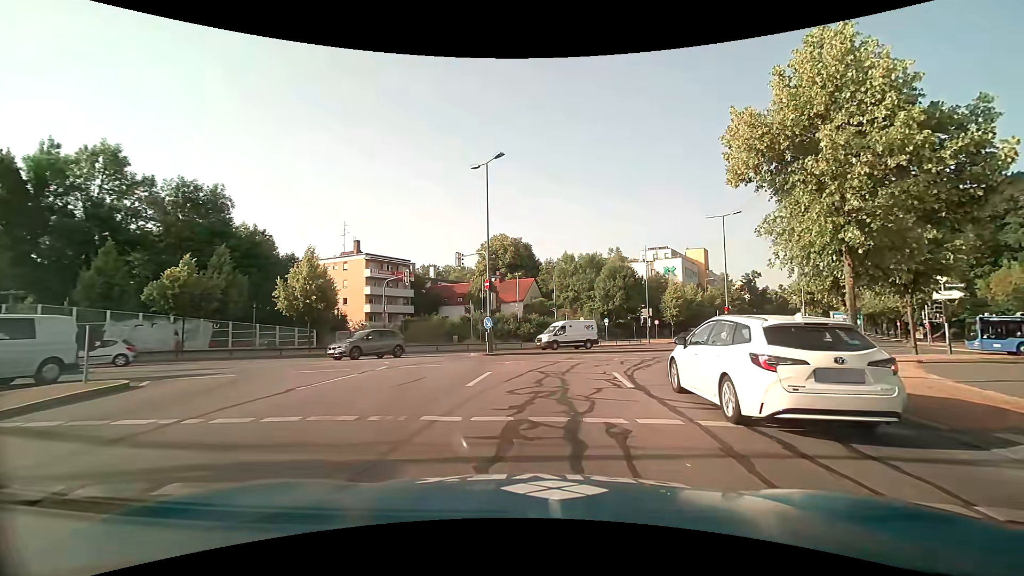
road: secondary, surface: asphalt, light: Day
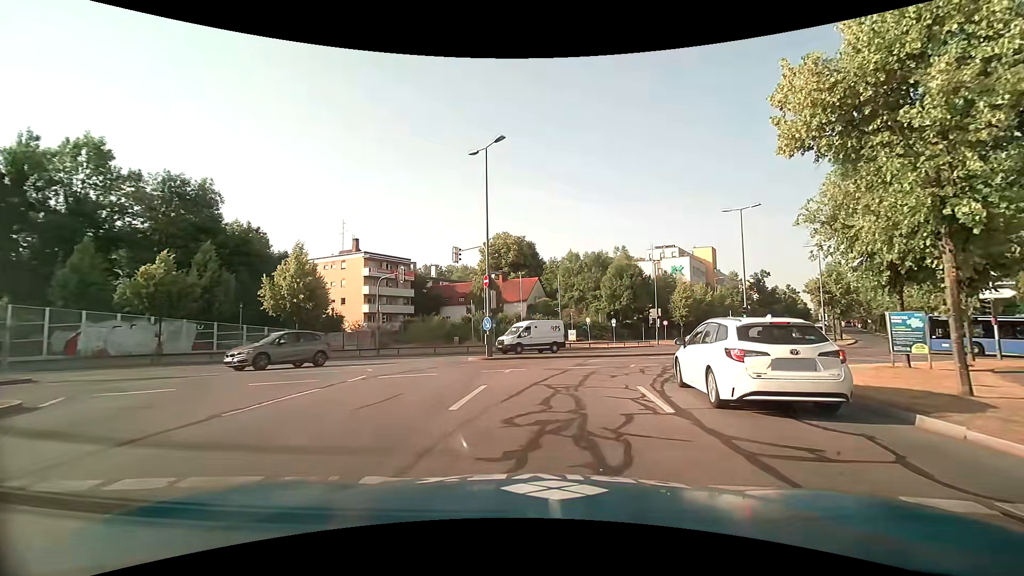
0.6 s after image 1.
(0.0, +2.7) m; 0°
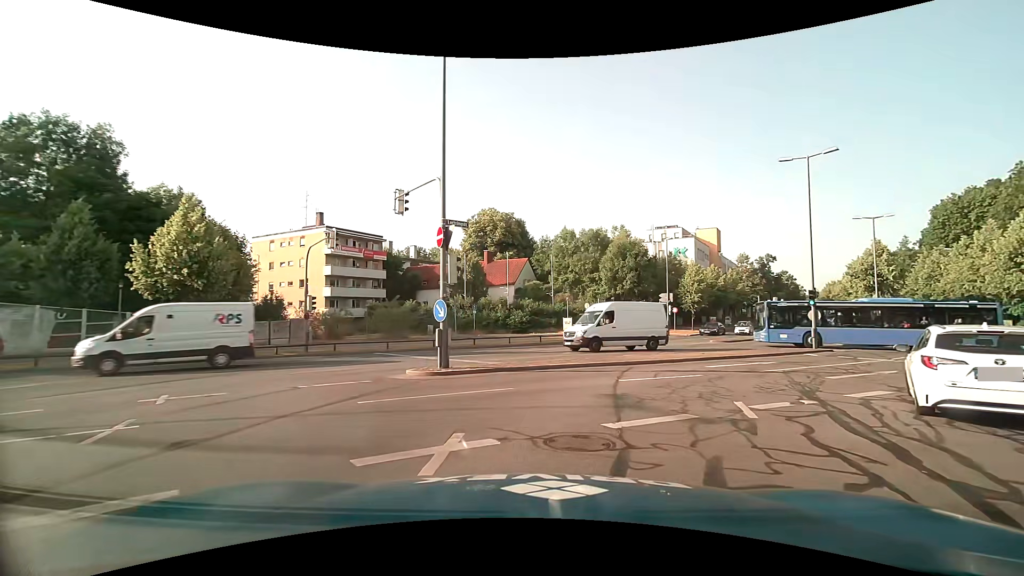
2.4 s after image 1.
(-0.1, +10.3) m; +1°
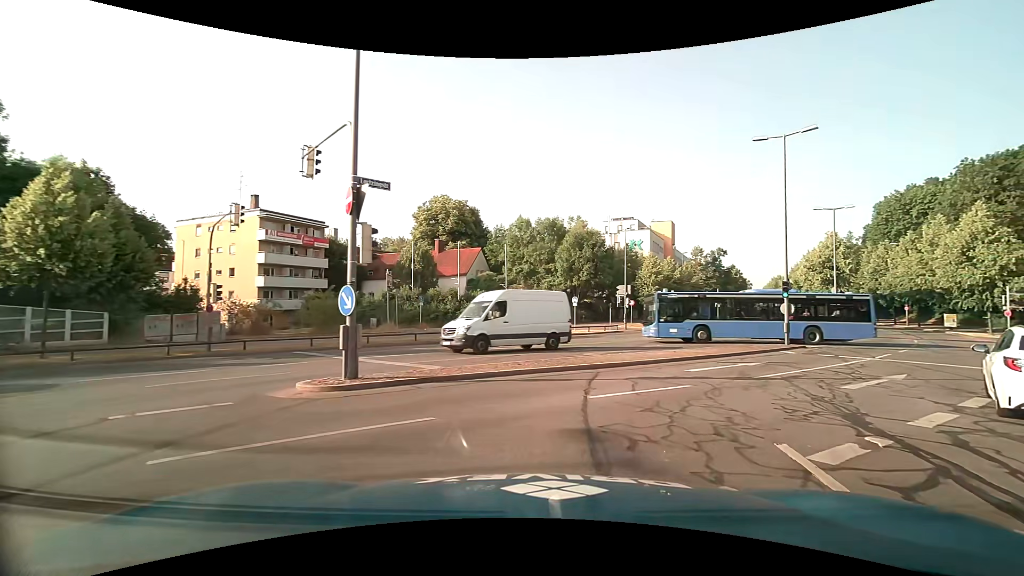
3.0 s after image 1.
(+0.1, +3.4) m; +5°
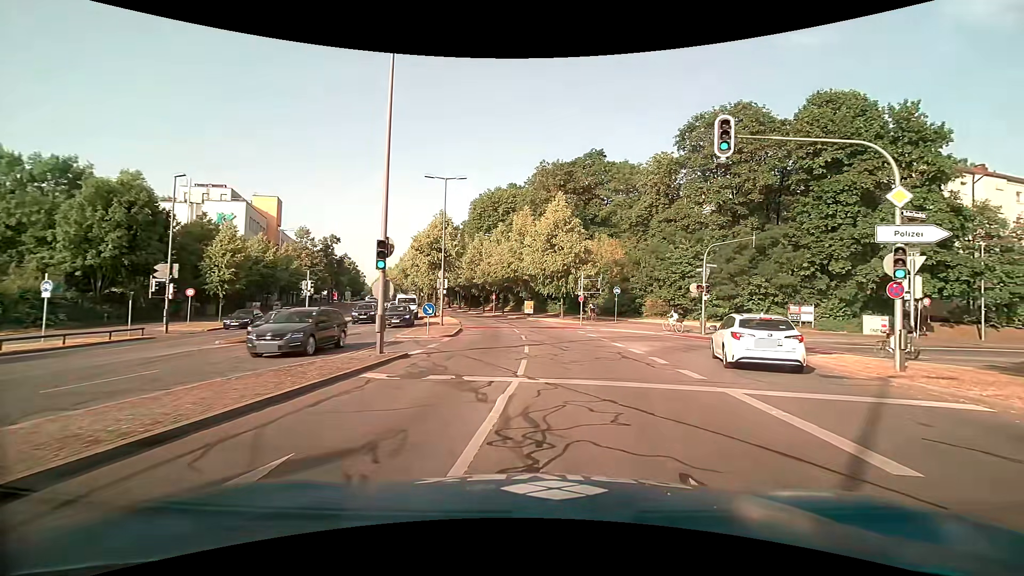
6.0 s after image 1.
(+4.9, +12.2) m; +42°
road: primary
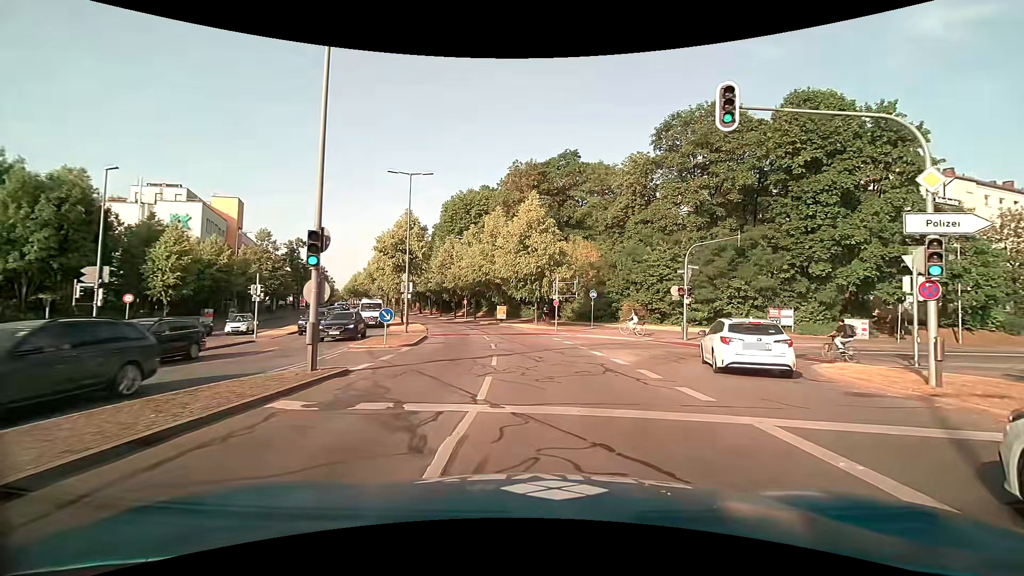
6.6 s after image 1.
(+0.1, +2.5) m; +2°
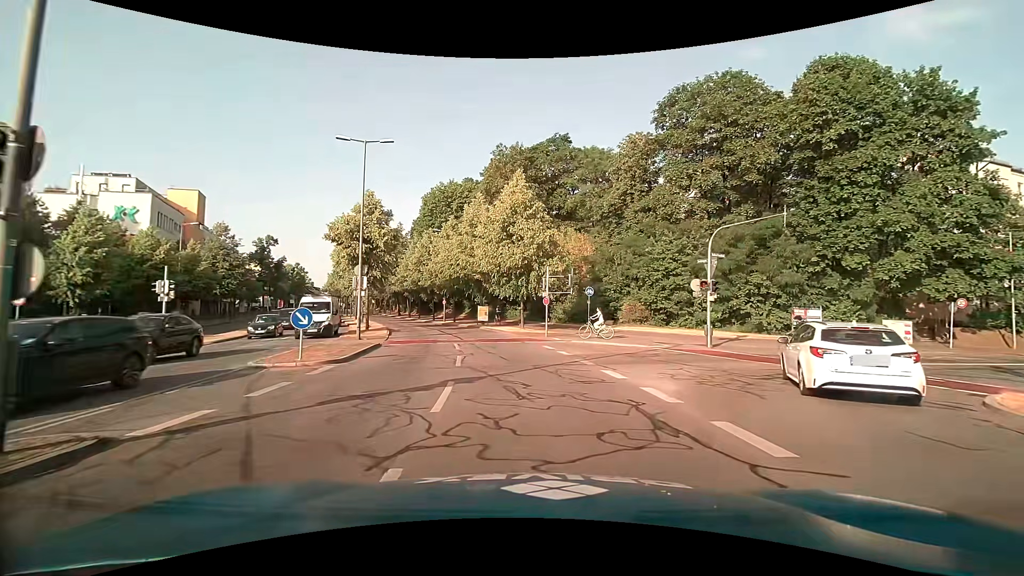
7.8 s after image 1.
(+0.2, +6.6) m; +2°
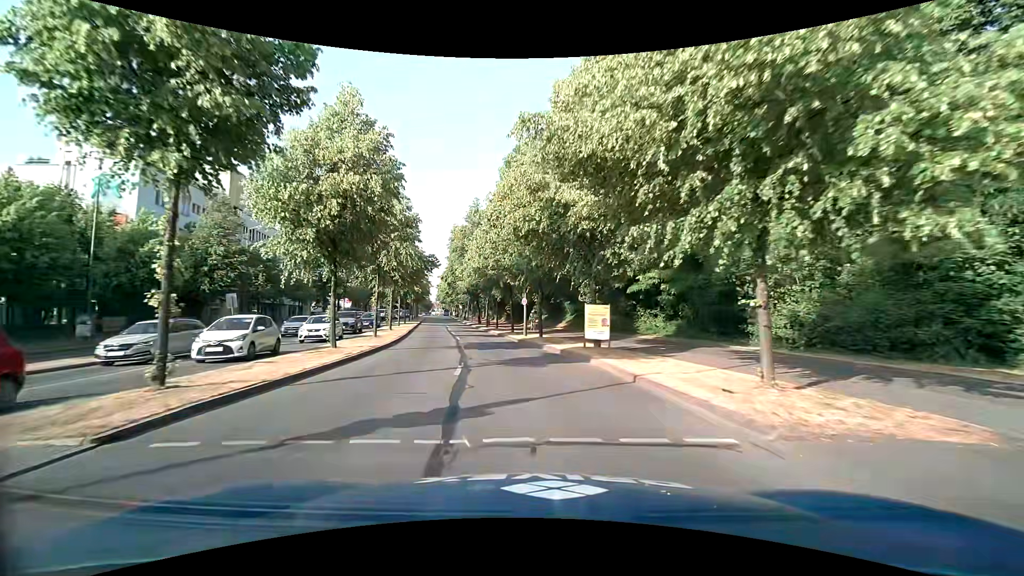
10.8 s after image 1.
(-2.5, +25.3) m; -12°
(0, +10) (-1, +20) (-3, +30) (-5, +40) (-7, +49) (-9, +59) (-11, +69) (-13, +79) (-15, +89) (-18, +98) m
